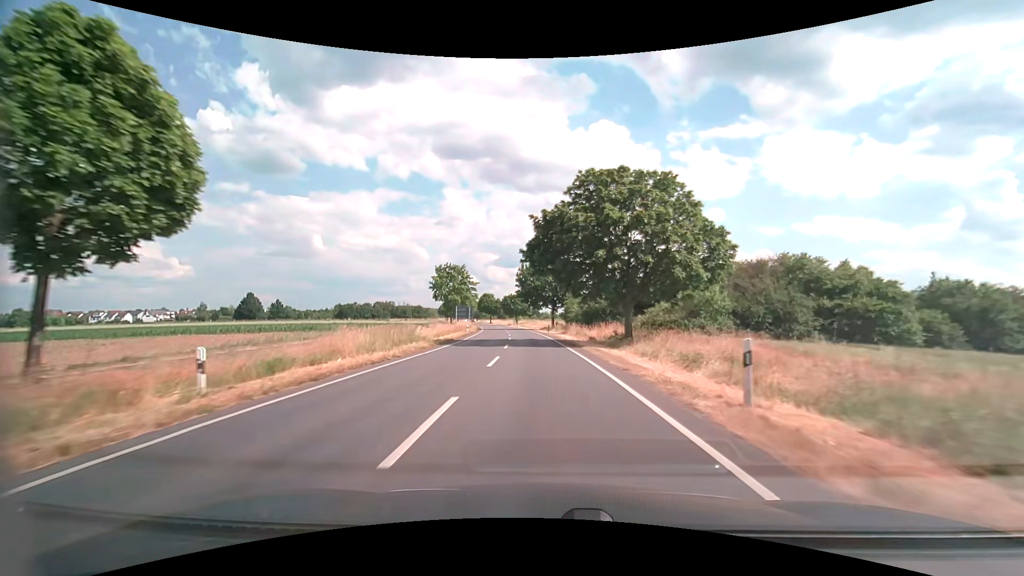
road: secondary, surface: asphalt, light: Day
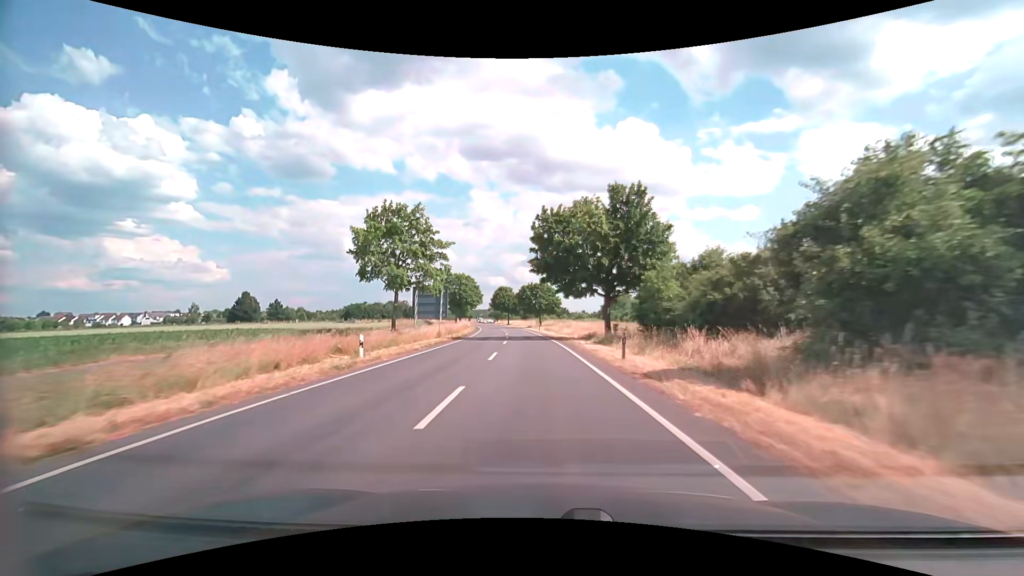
(-1.1, +40.5) m; -4°
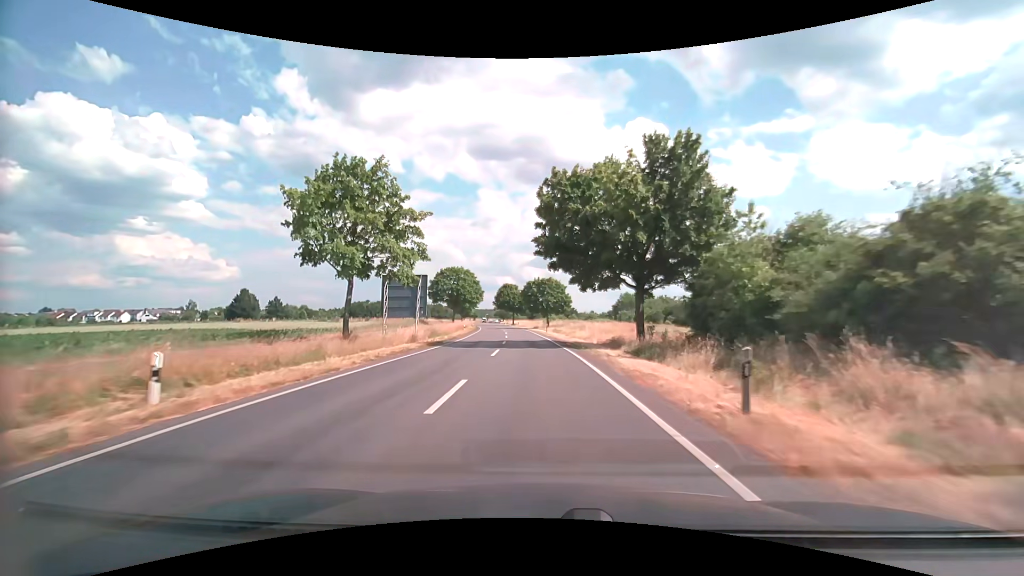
(-0.1, +10.1) m; -1°
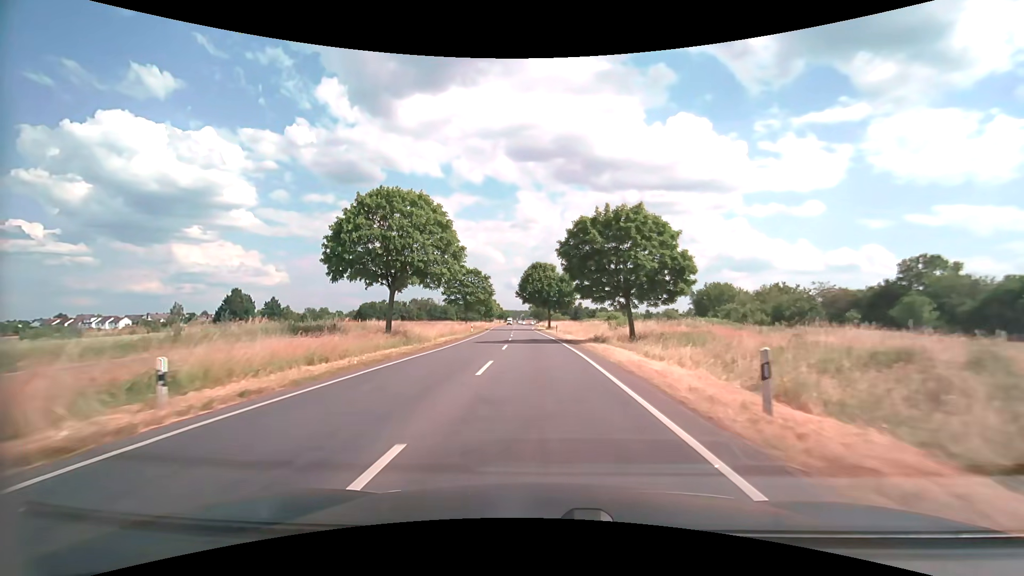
(-1.9, +50.5) m; -5°
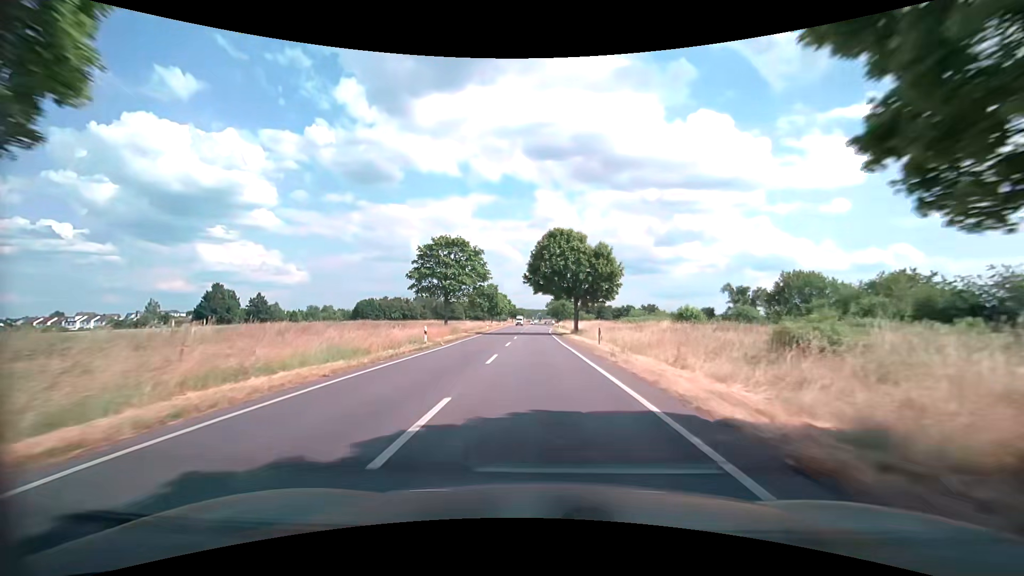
(-0.5, +29.7) m; -2°
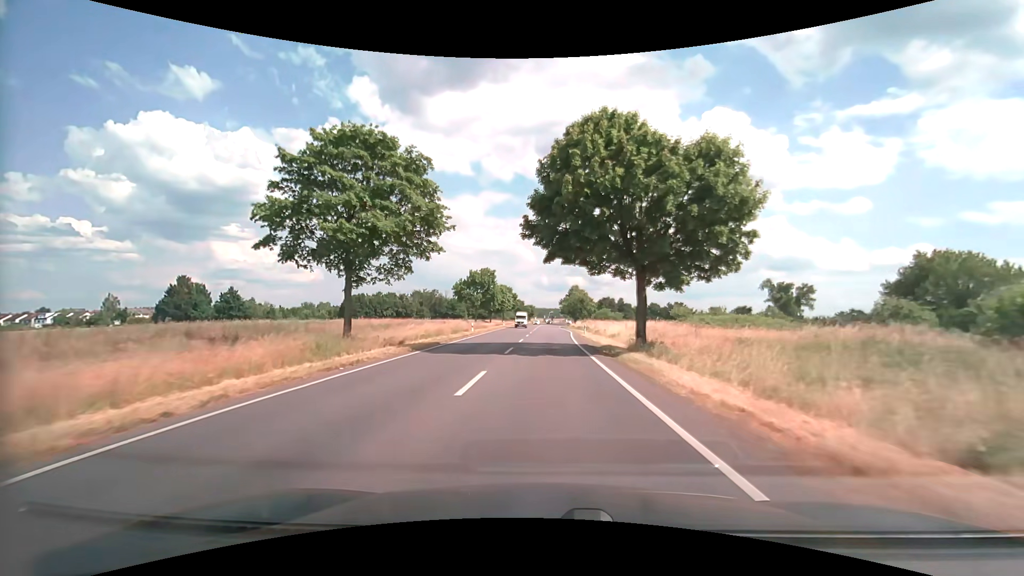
(-0.7, +29.2) m; -2°
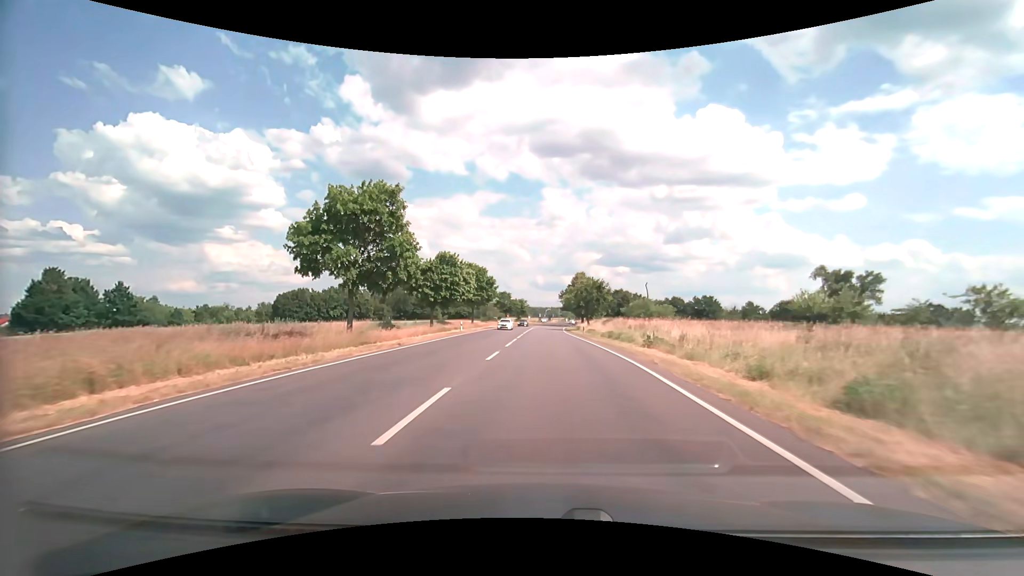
(+0.4, +47.6) m; +1°
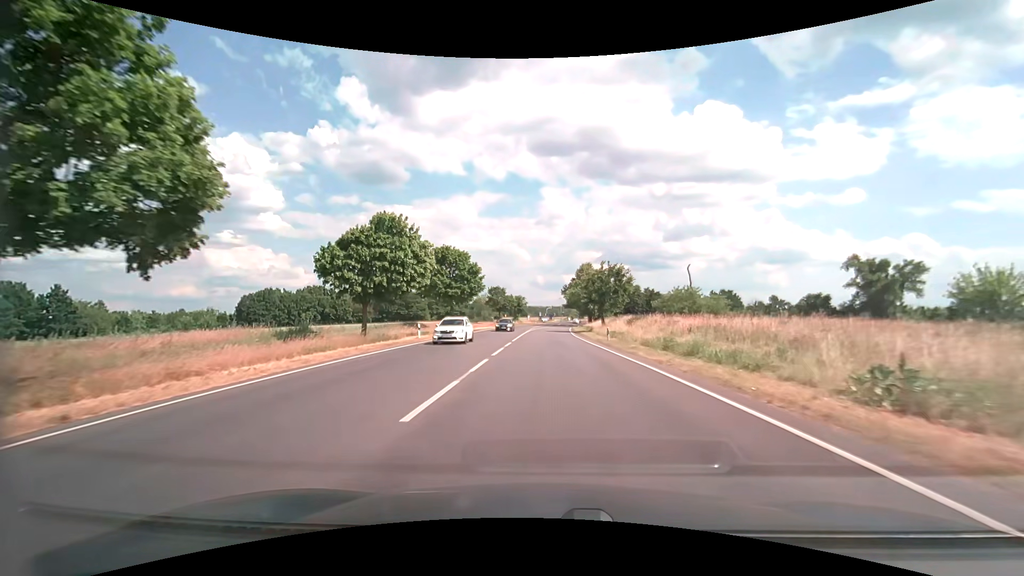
(-0.1, +18.7) m; 0°
(0, +10) (0, +20) (0, +30) (0, +40) (0, +50) (+1, +60) (+1, +70) (+2, +80) (+3, +90) (+3, +100) m
